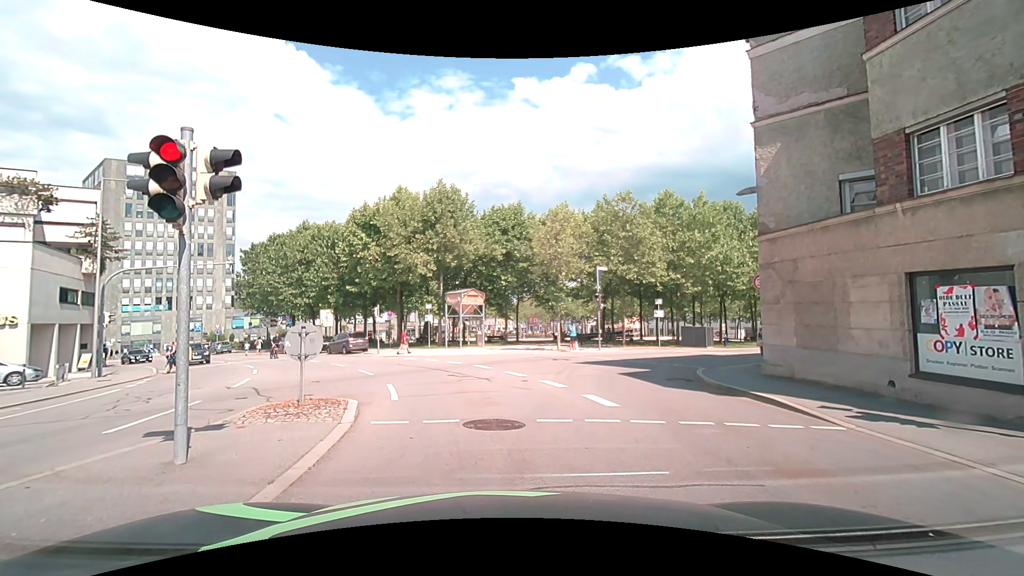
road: tertiary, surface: asphalt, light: Day
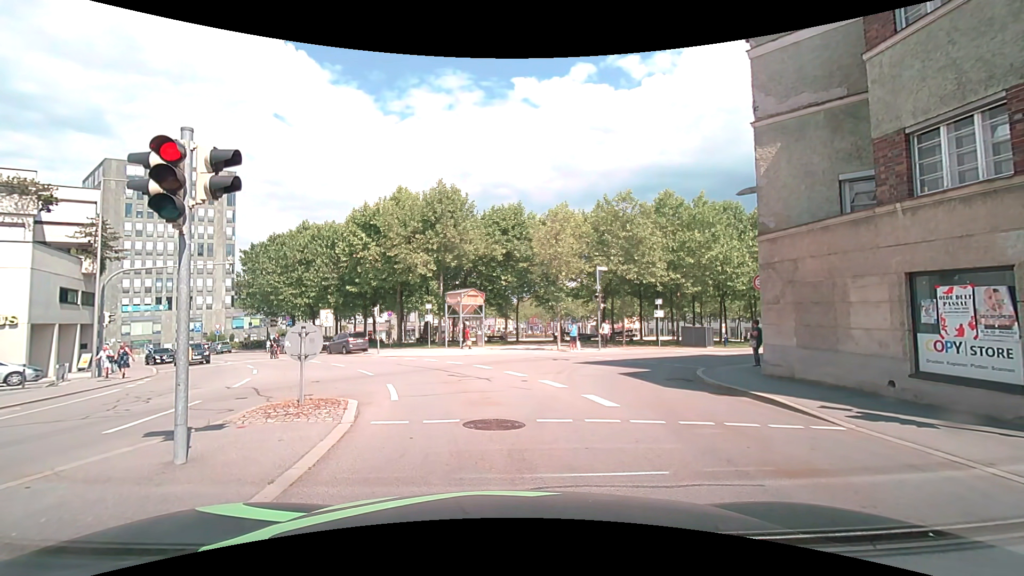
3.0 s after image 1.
(0.0, 0.0) m; 0°
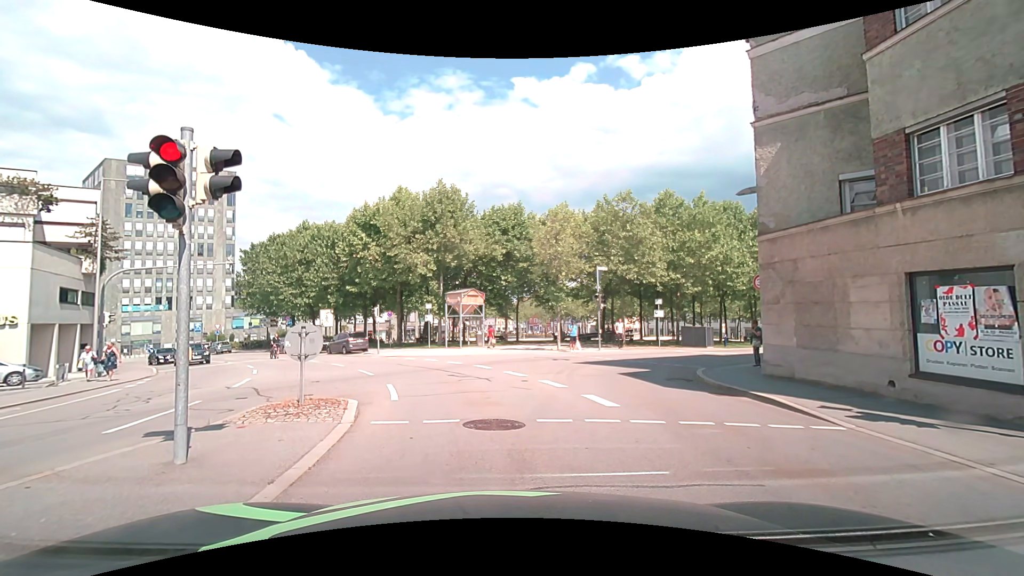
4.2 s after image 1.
(0.0, 0.0) m; 0°
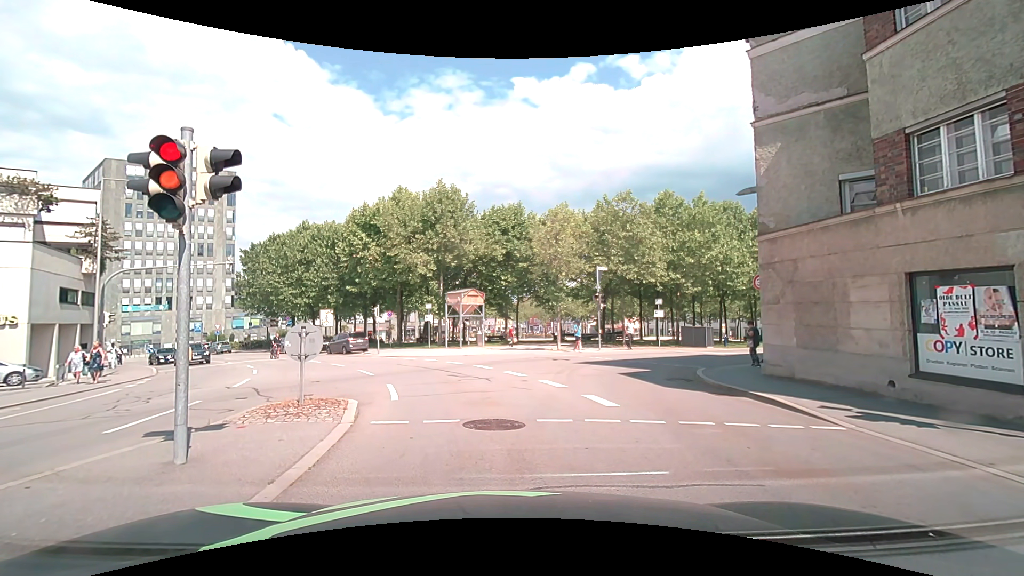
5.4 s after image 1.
(0.0, 0.0) m; 0°
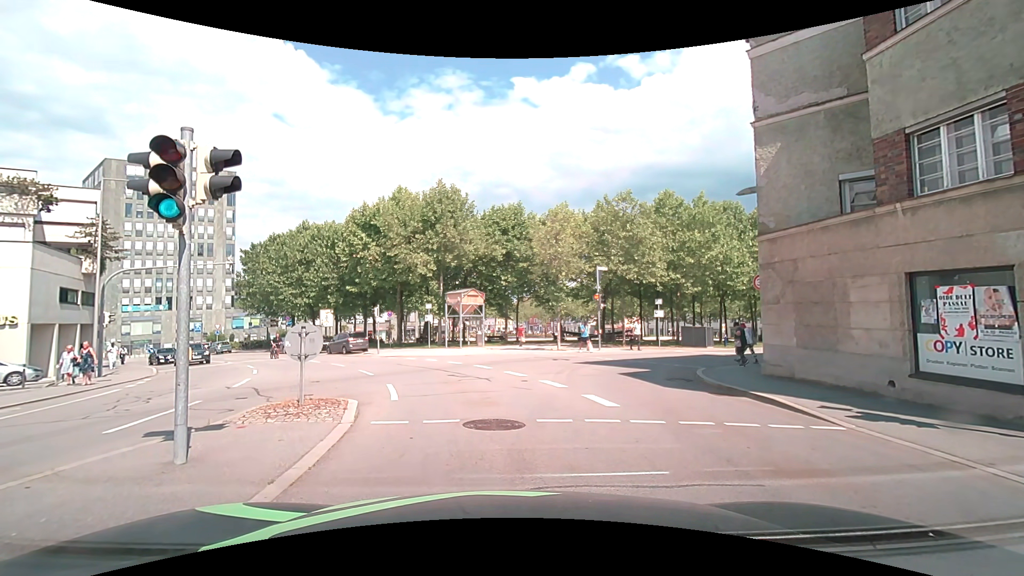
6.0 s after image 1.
(0.0, 0.0) m; 0°
